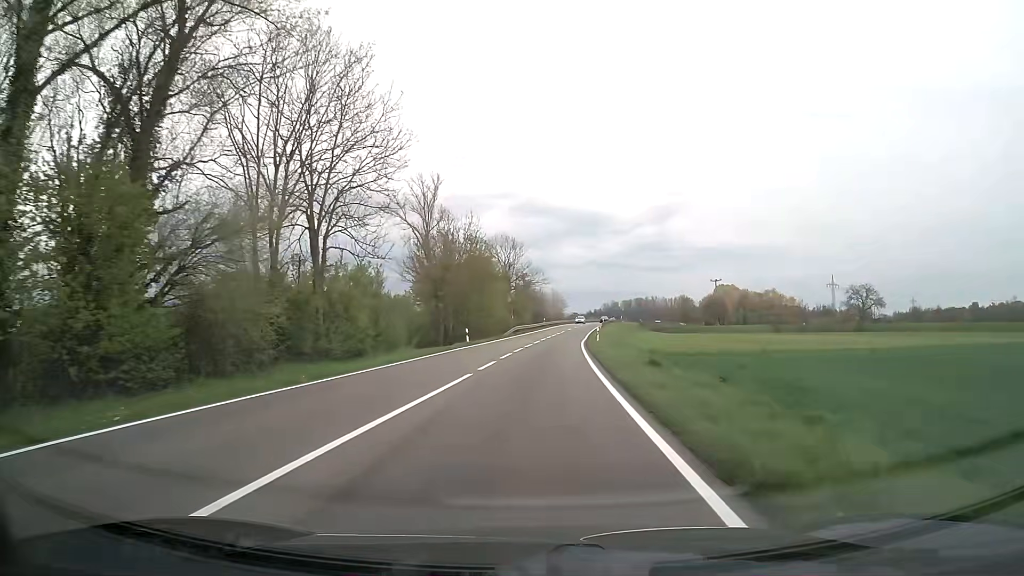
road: secondary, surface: asphalt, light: Day
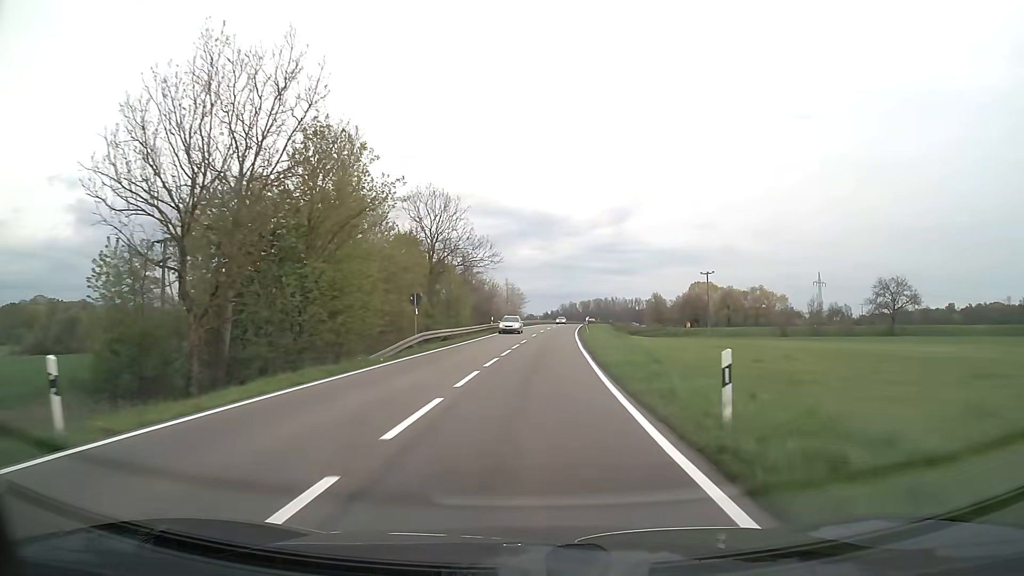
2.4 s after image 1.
(+1.1, +36.4) m; +3°
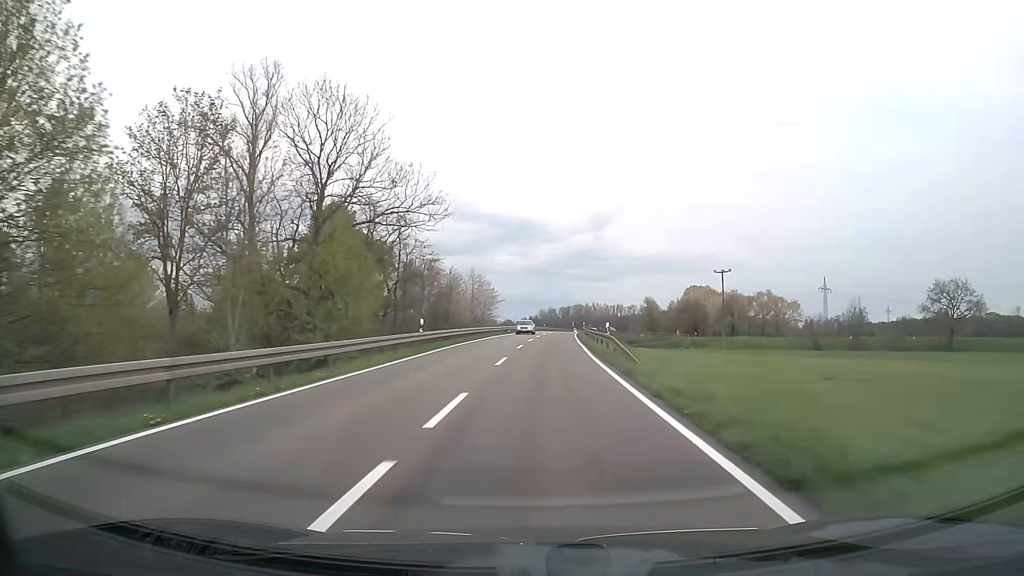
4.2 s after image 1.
(+0.5, +29.4) m; +2°
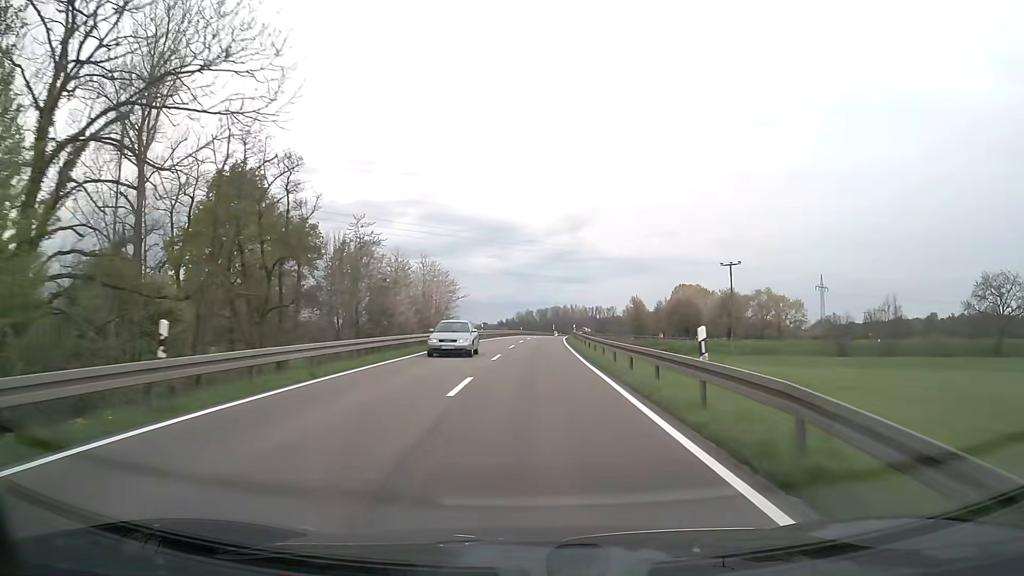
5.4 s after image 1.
(+0.4, +20.3) m; +2°
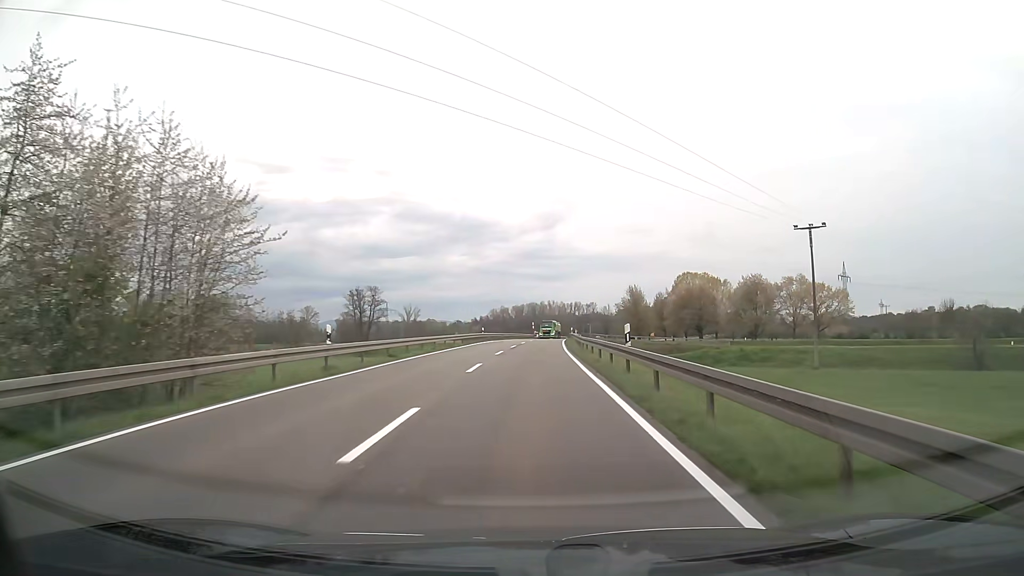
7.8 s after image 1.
(+0.7, +42.1) m; +2°
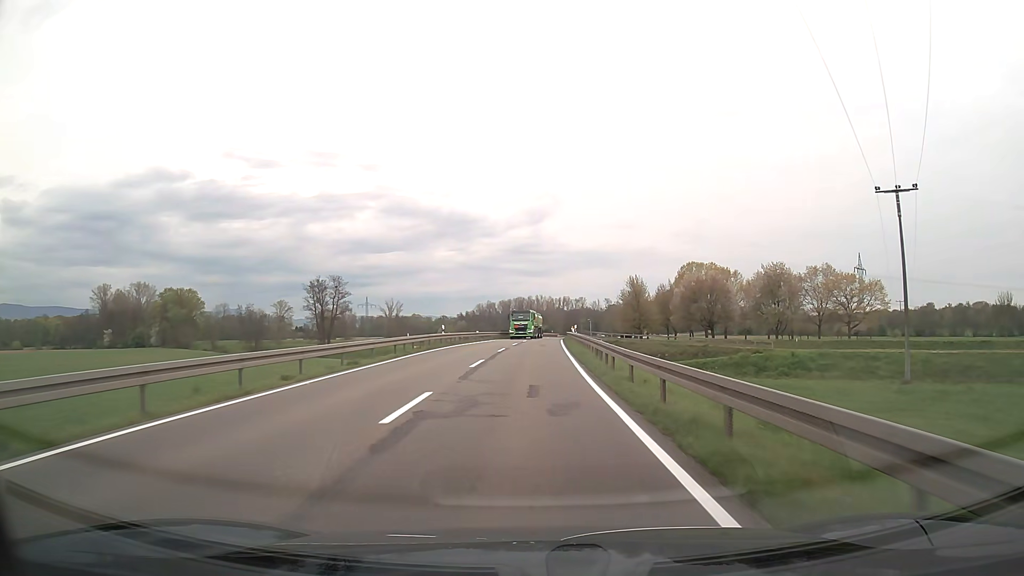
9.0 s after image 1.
(+0.2, +21.5) m; +1°
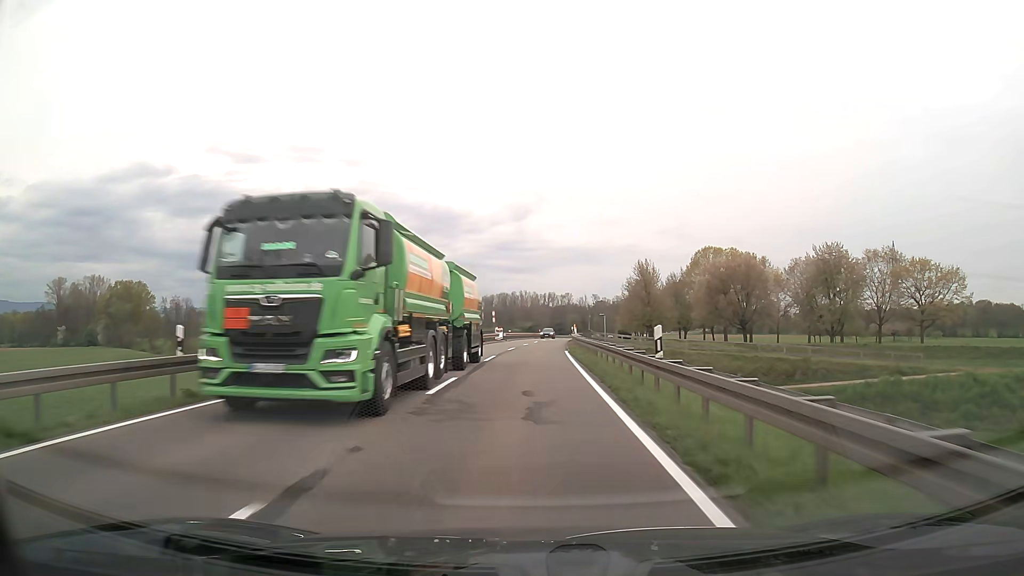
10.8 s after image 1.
(+0.4, +32.3) m; +1°
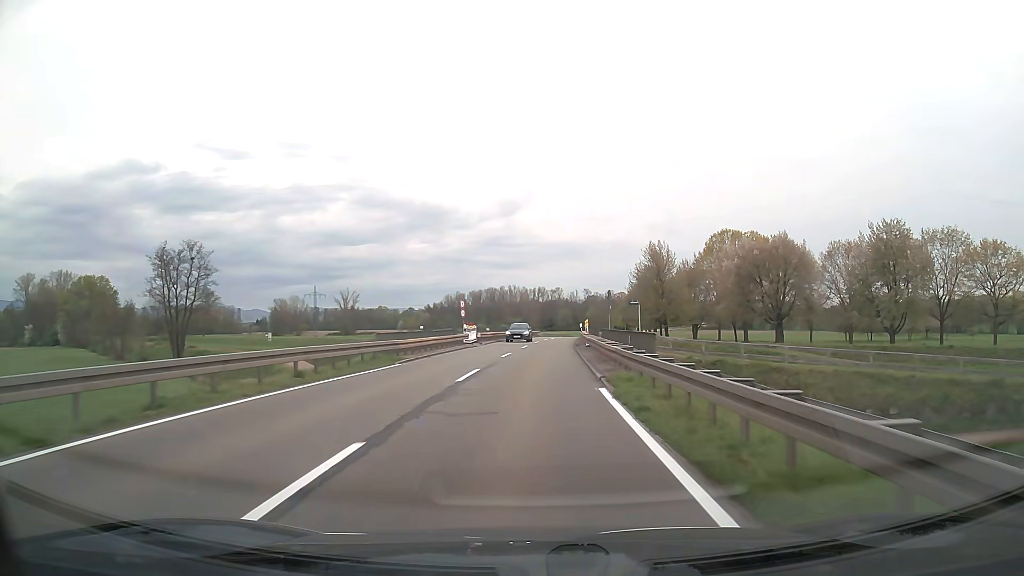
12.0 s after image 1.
(+0.2, +21.6) m; +1°
(0, +10) (0, +20) (0, +30) (+1, +40) (+1, +50) (+2, +60) (+3, +70) (+4, +80) (+5, +90) (+6, +100) m
